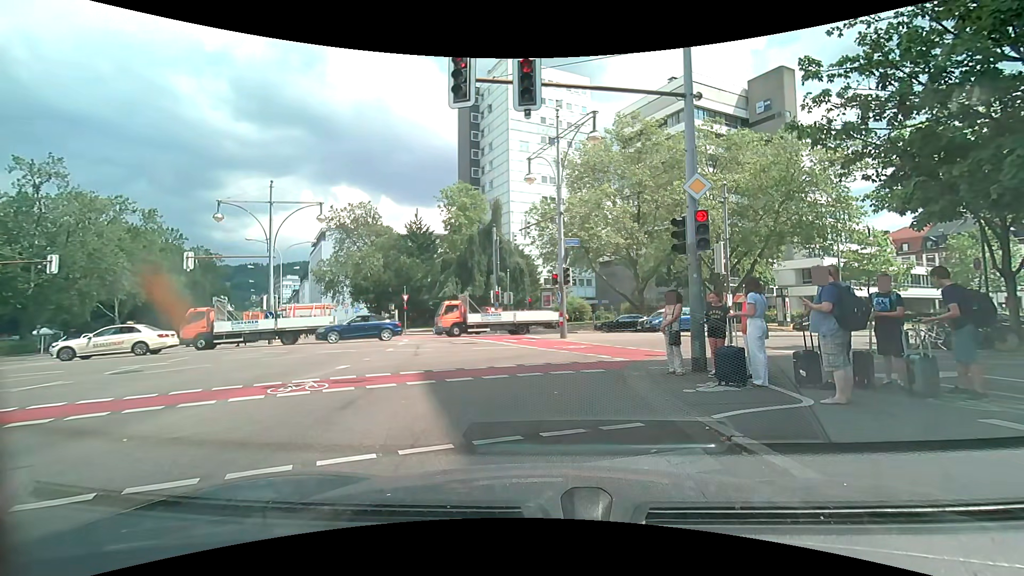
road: secondary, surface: asphalt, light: Day
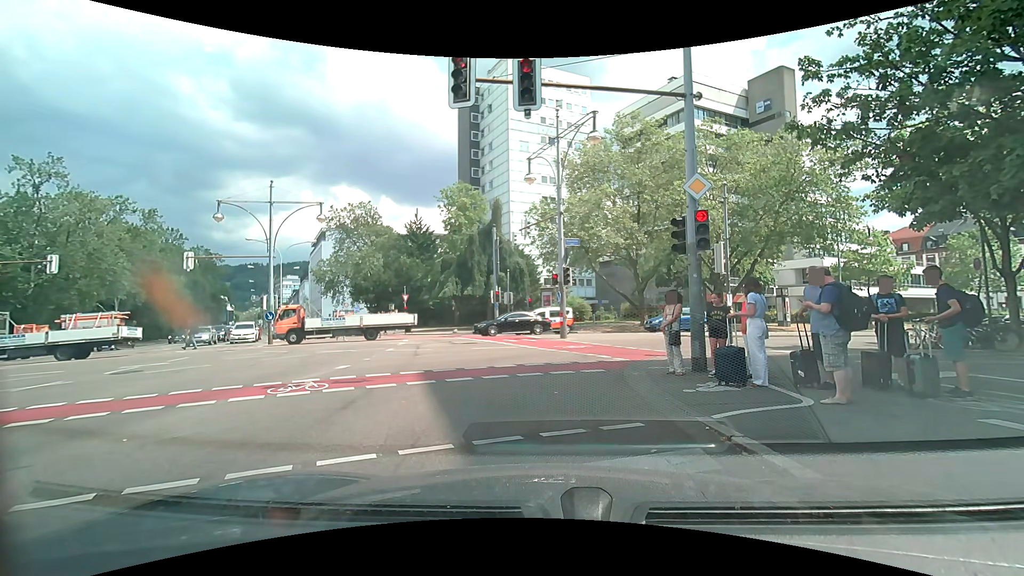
(0.0, 0.0) m; 0°
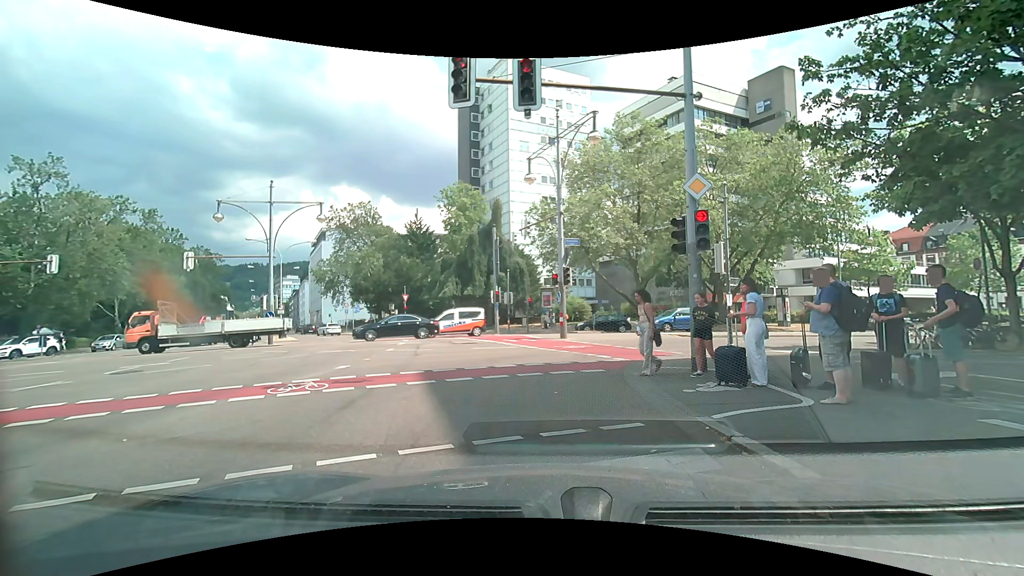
(0.0, 0.0) m; 0°
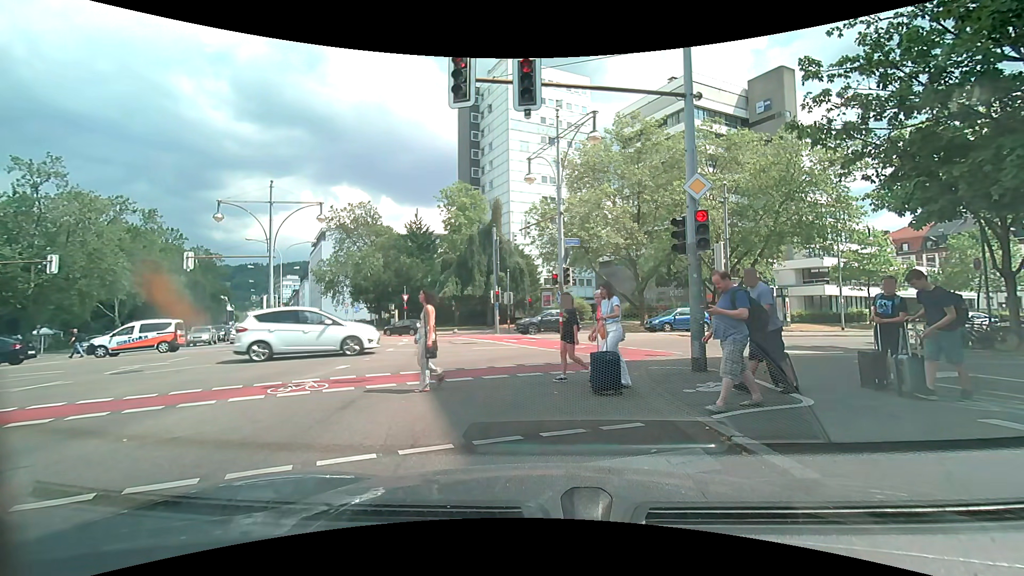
(0.0, 0.0) m; 0°
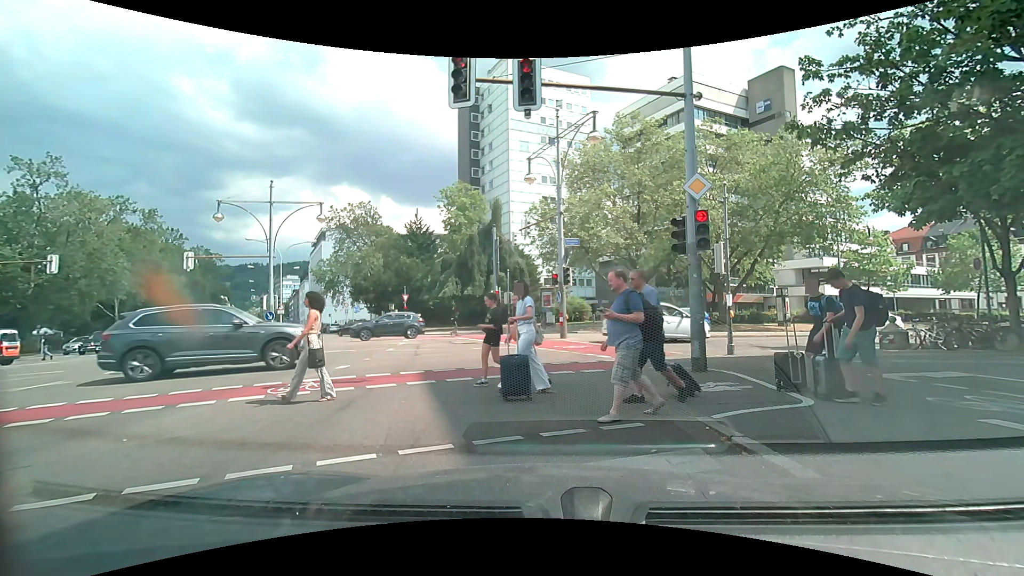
(0.0, 0.0) m; 0°
(-1, +10) (+3, +19) (+12, +24) (+21, +27) (+30, +31) (+39, +35) (+49, +38) (+58, +42) (+67, +46) (+77, +49) m
